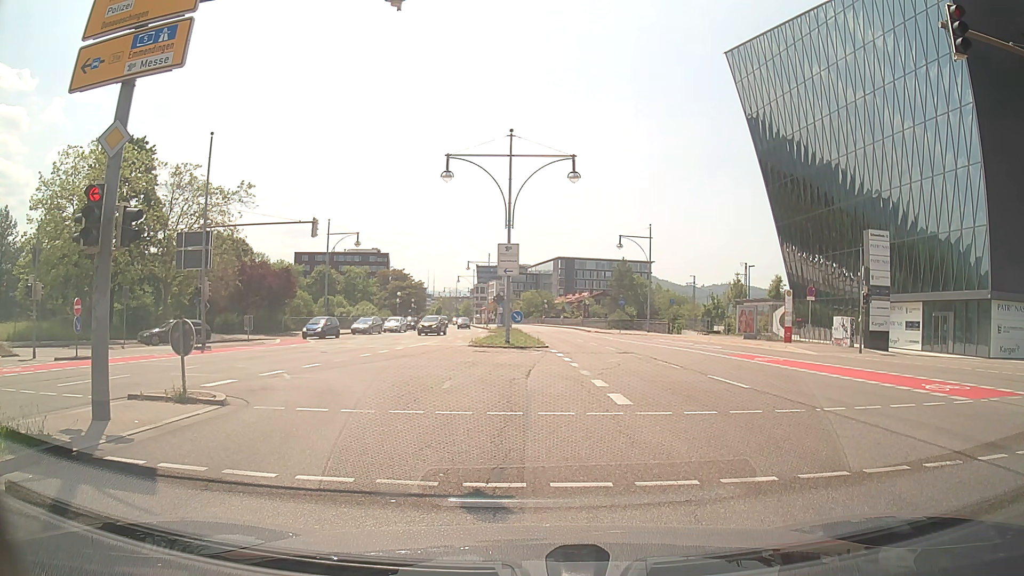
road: primary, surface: asphalt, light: Day
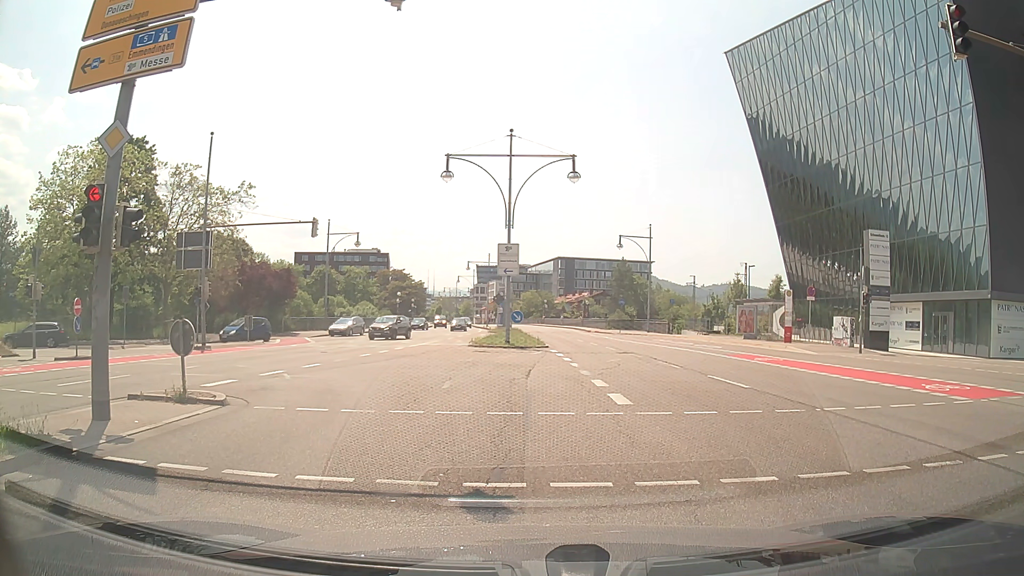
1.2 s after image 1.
(0.0, 0.0) m; 0°
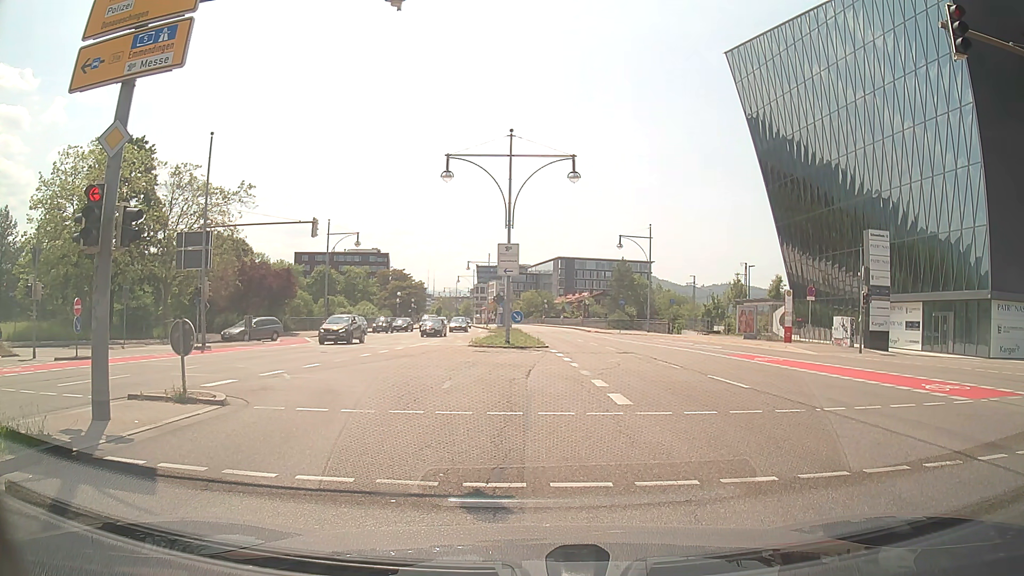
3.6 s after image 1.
(0.0, 0.0) m; 0°
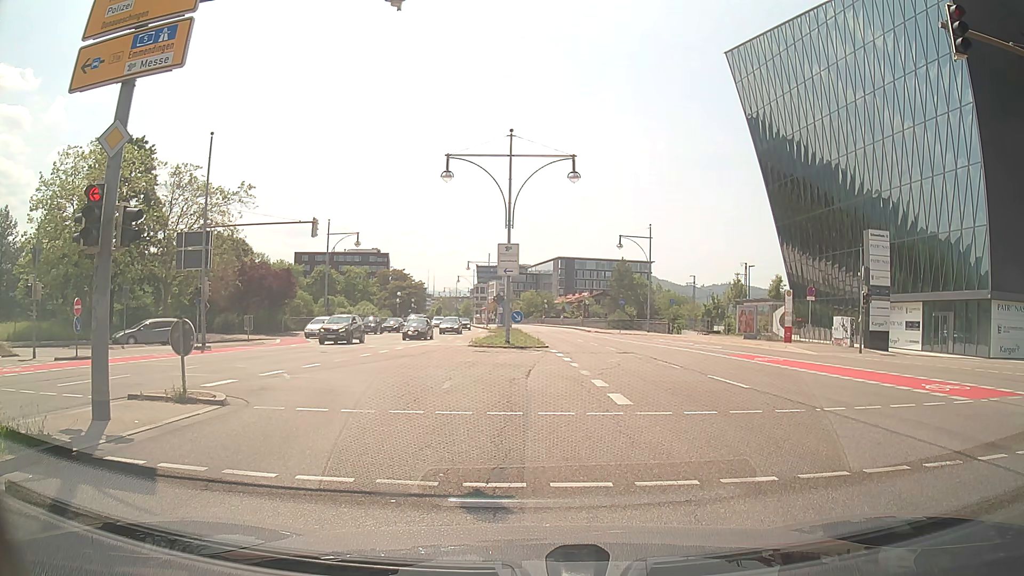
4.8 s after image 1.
(0.0, 0.0) m; 0°
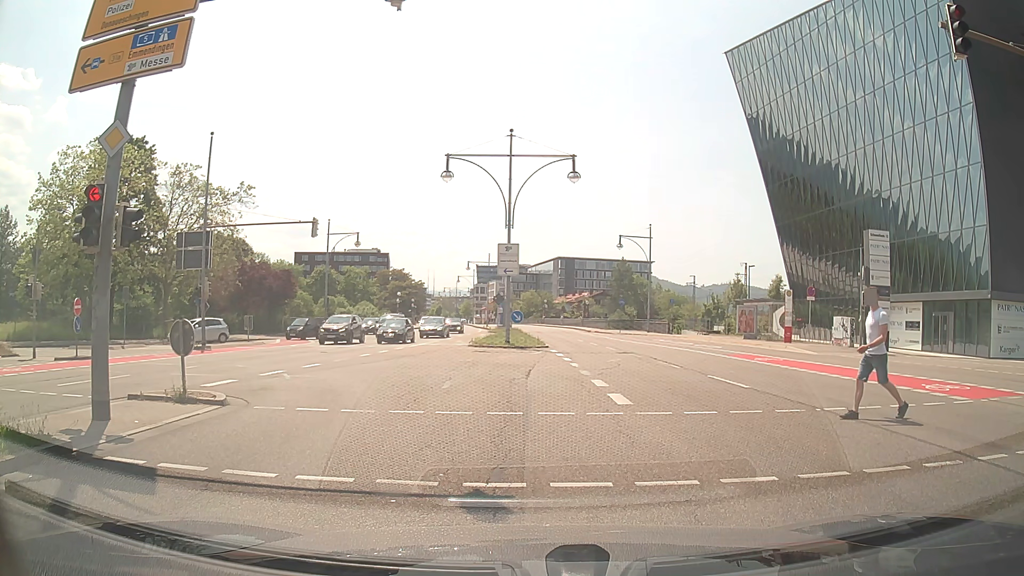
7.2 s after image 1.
(0.0, 0.0) m; 0°
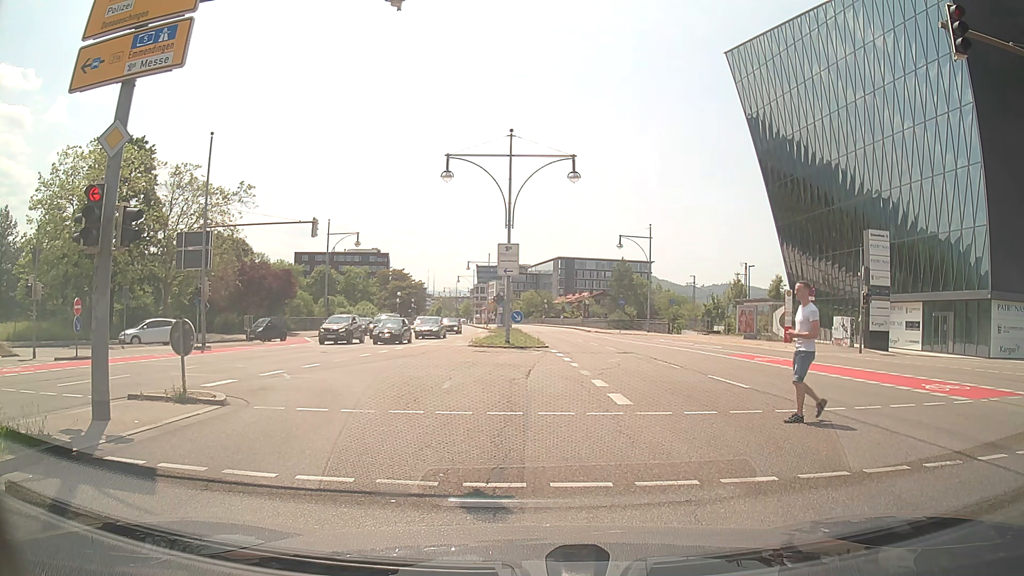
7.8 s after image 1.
(0.0, 0.0) m; 0°
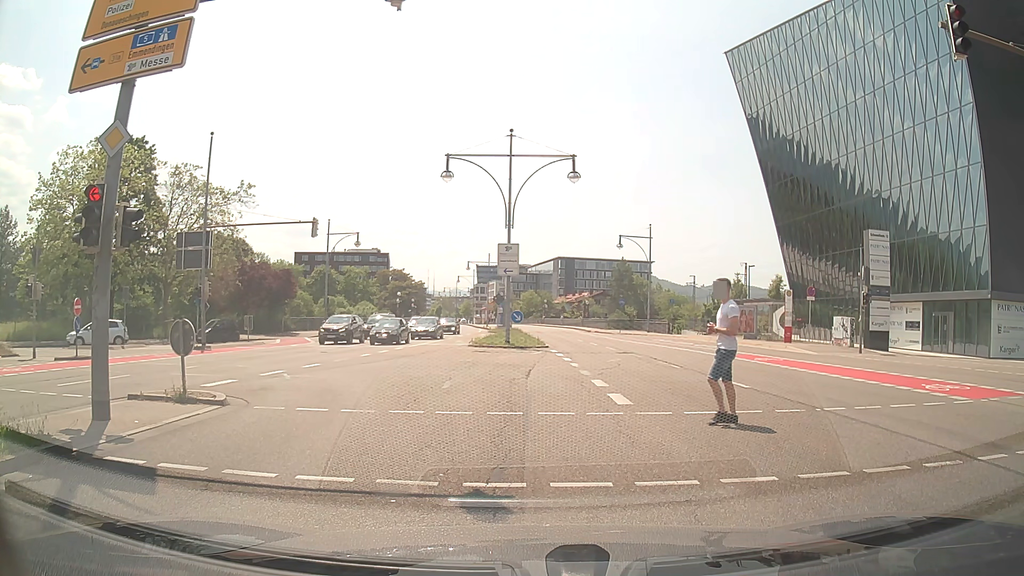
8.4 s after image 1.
(0.0, 0.0) m; 0°
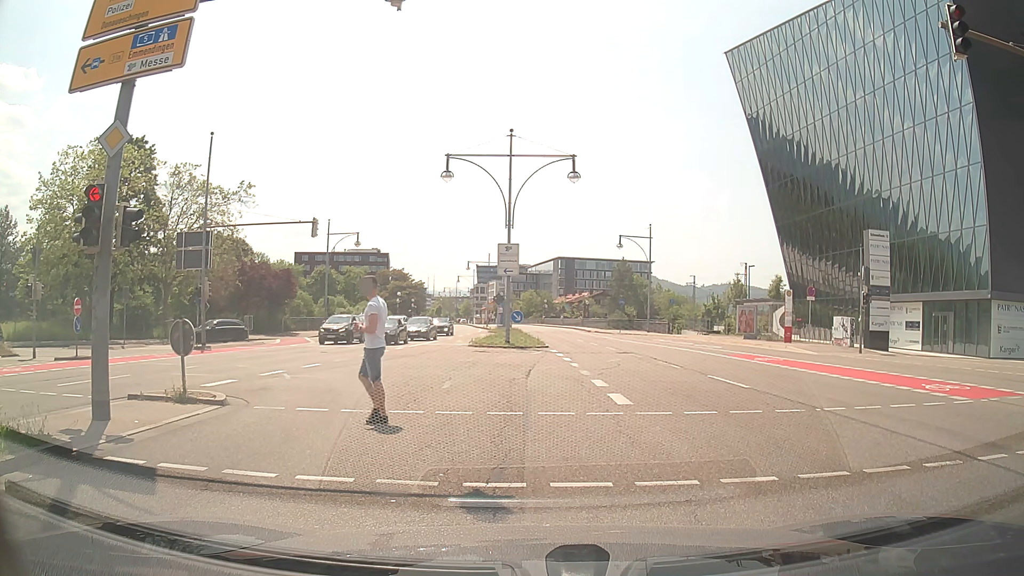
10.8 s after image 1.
(0.0, 0.0) m; 0°
(0, +10) (-2, +20) (-9, +26) (-19, +28) (-29, +27) (-39, +27) (-49, +26) (-59, +25) (-69, +24) (-79, +24) m
